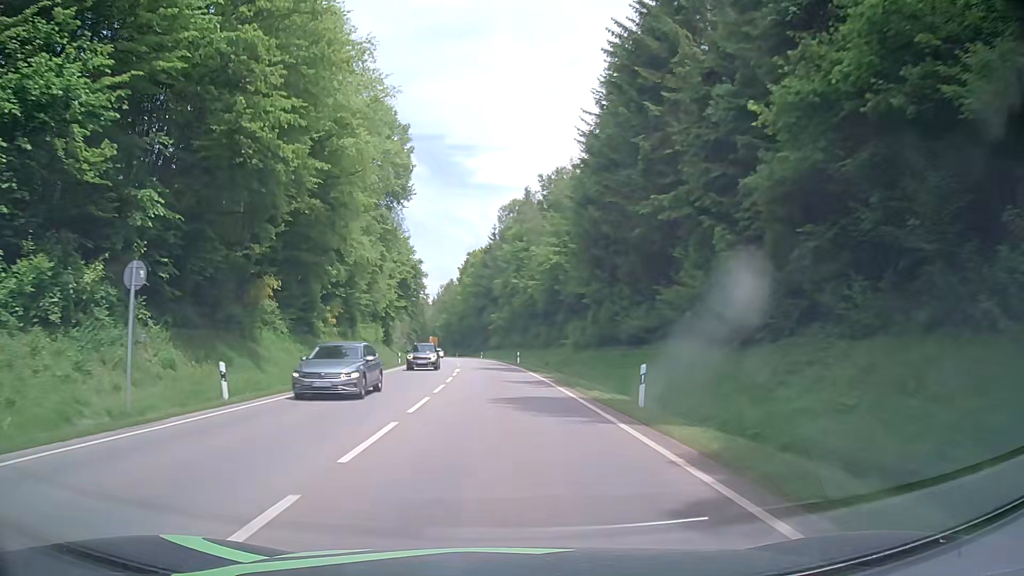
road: secondary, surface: asphalt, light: Day
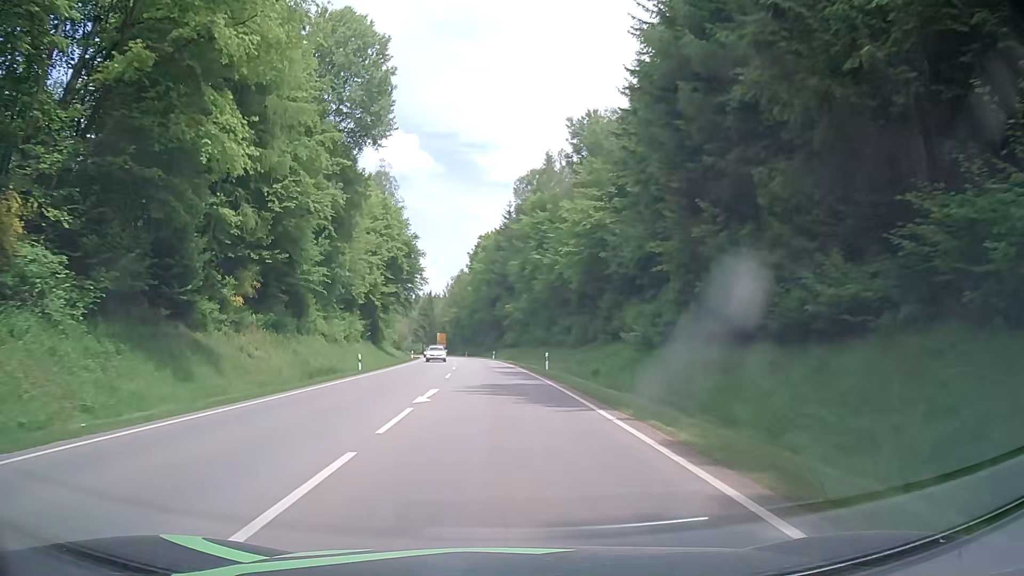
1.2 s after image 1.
(-0.2, +21.7) m; -1°
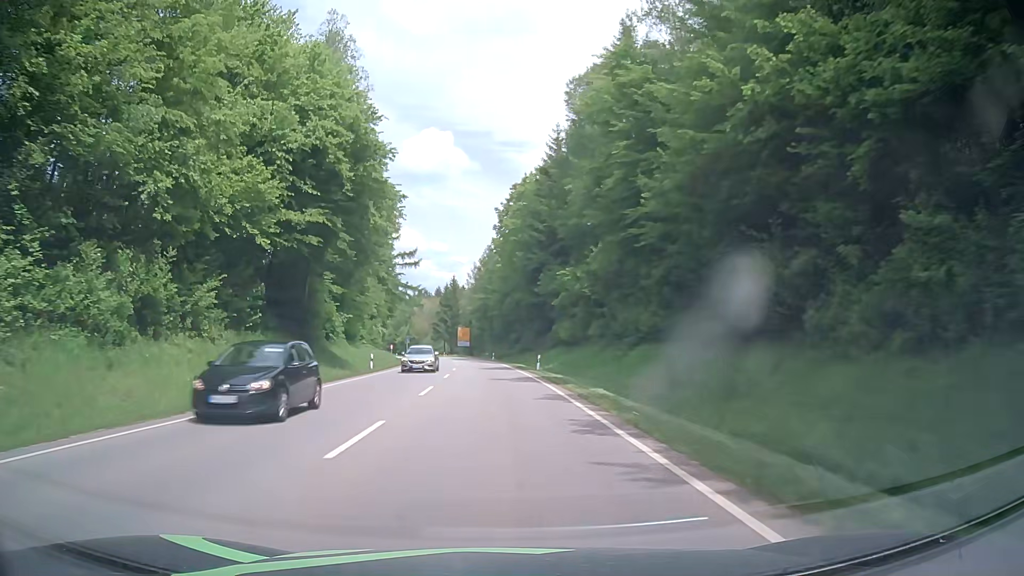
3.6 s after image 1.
(-1.3, +43.3) m; -3°
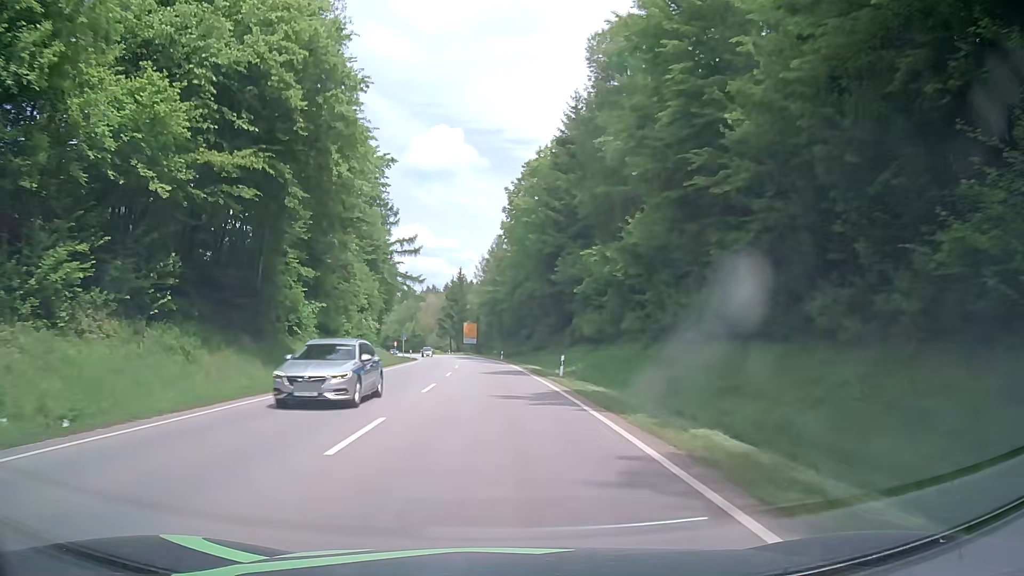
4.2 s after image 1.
(-0.1, +10.8) m; -1°
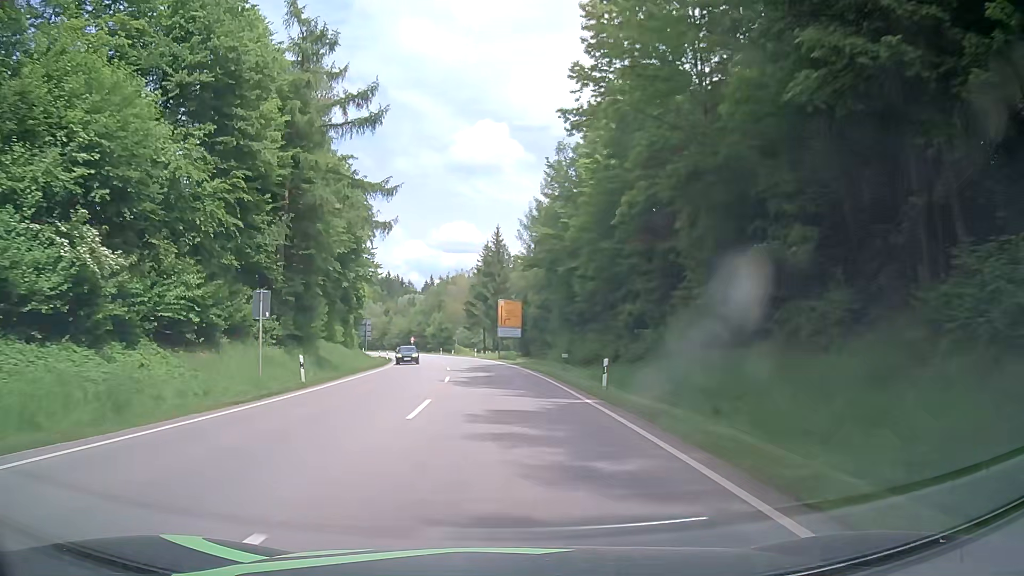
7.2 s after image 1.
(-1.9, +54.1) m; -5°
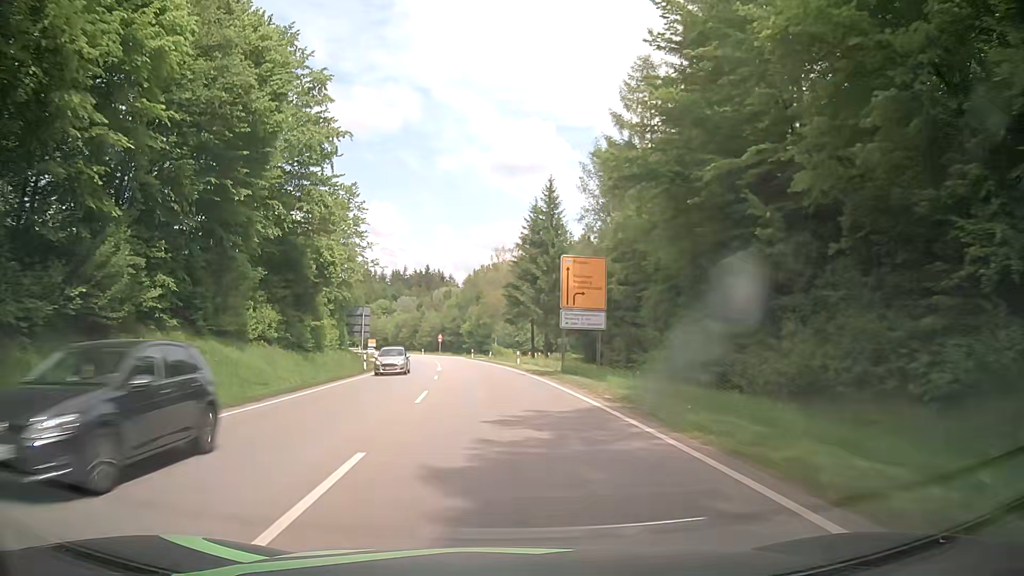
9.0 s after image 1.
(-0.7, +32.5) m; -4°
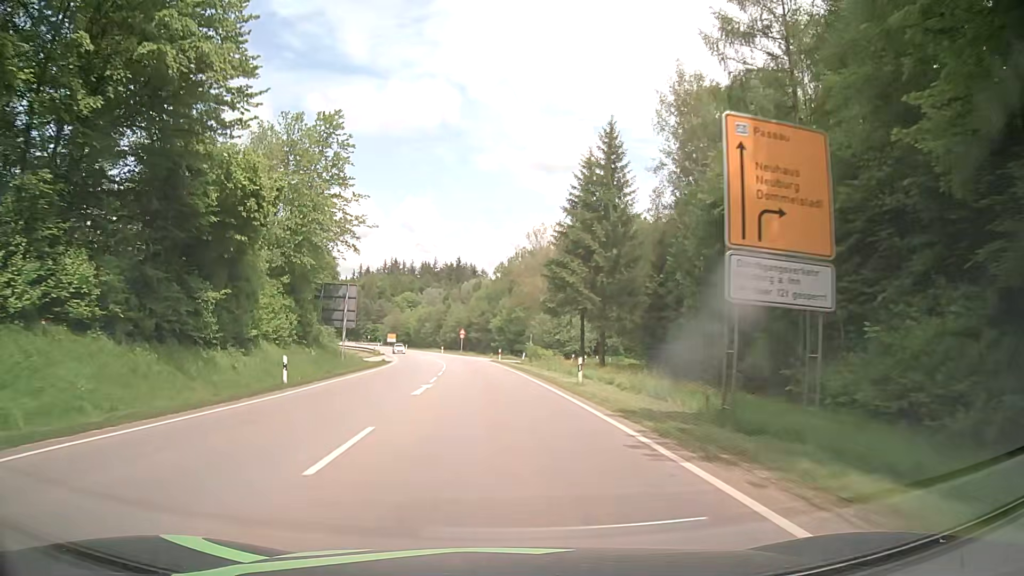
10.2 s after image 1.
(-0.3, +21.6) m; -2°
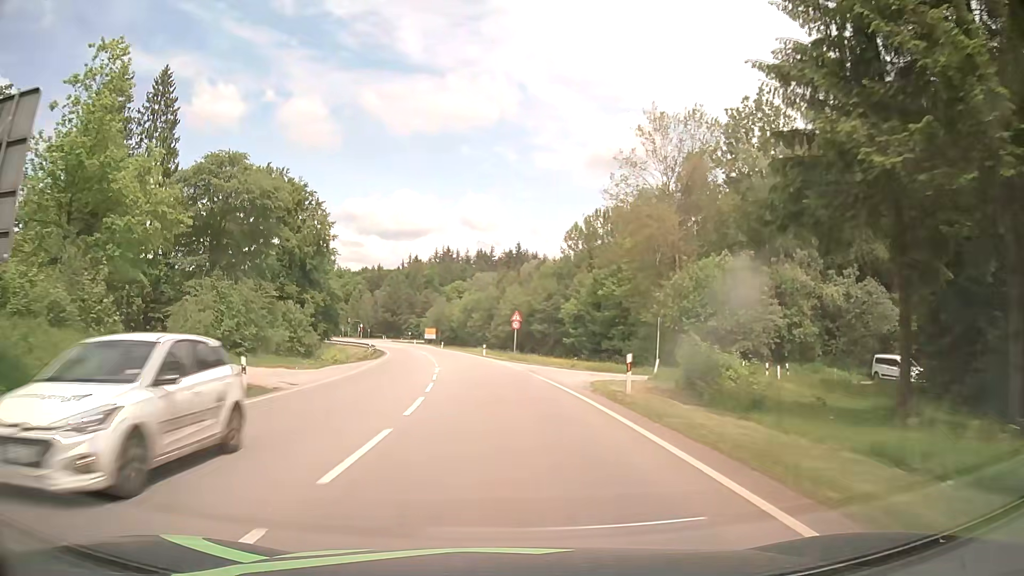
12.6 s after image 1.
(-2.0, +43.3) m; -5°
(0, +10) (0, +20) (-1, +30) (-2, +40) (-3, +50) (-4, +60) (-6, +70) (-7, +80) (-9, +89) (-11, +99) m
